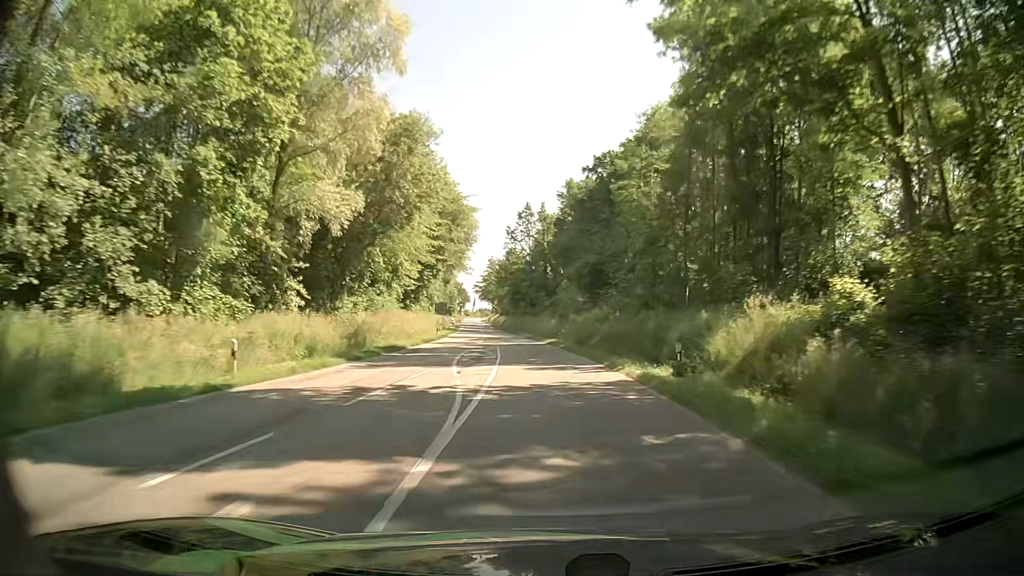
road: secondary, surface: asphalt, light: Day
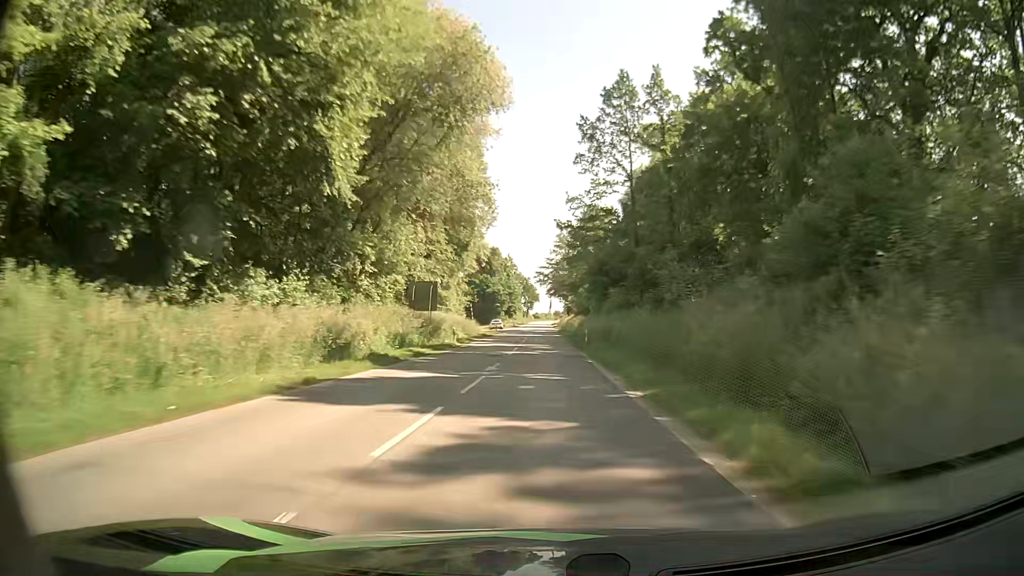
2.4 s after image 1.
(-2.8, +58.1) m; -6°
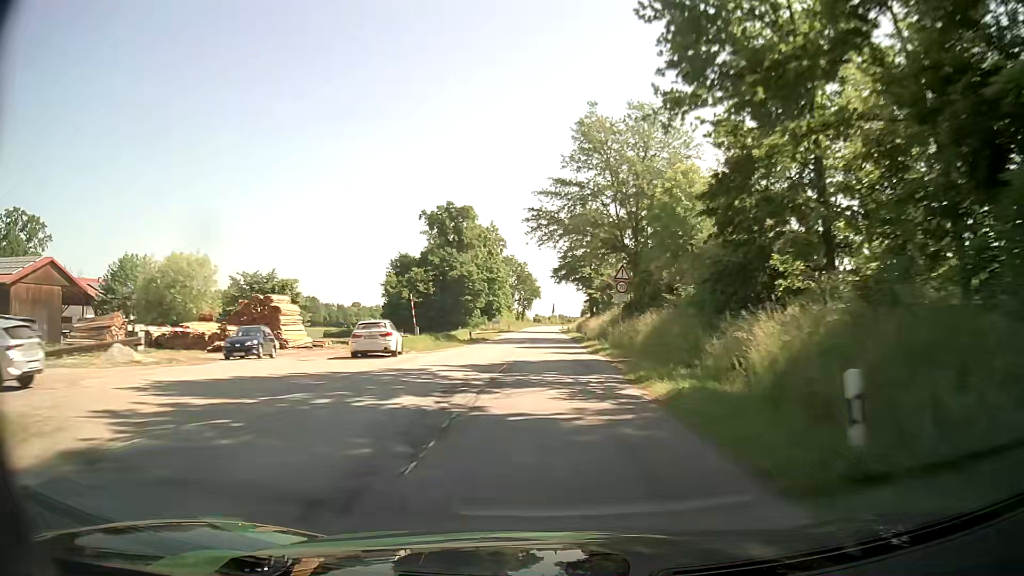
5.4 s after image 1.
(-1.2, +75.1) m; -1°
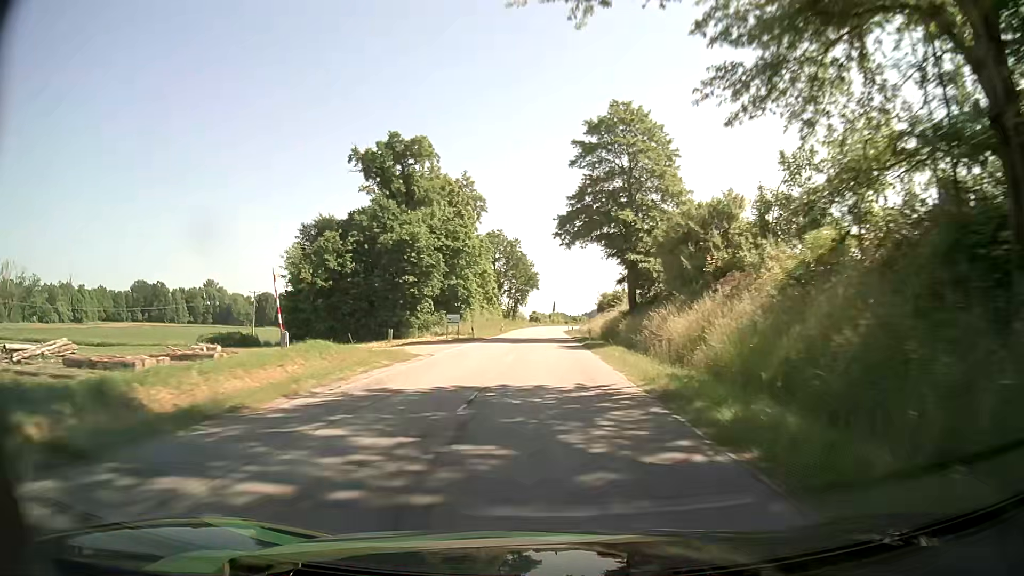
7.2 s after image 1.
(+0.2, +44.3) m; 0°
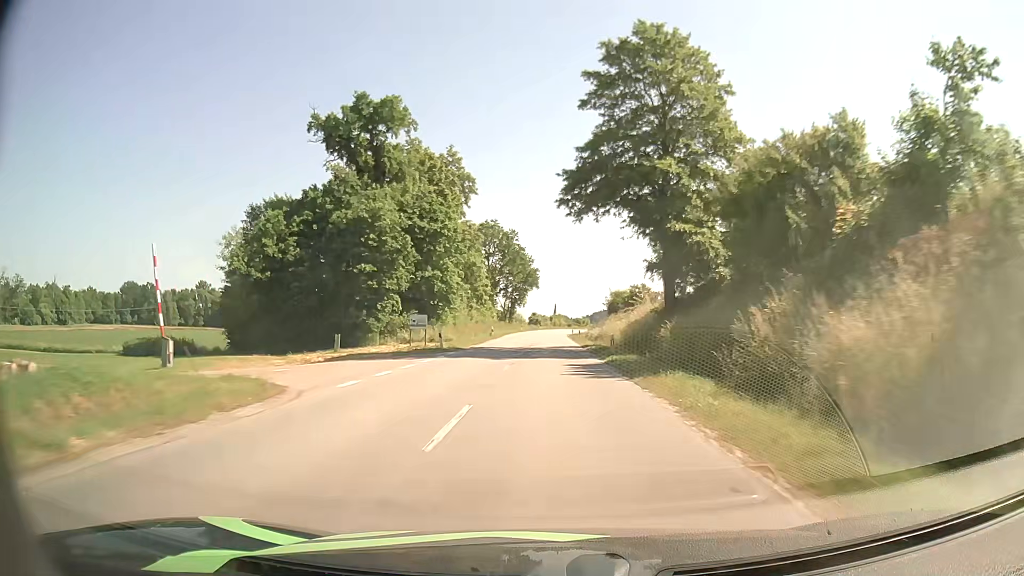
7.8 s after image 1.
(0.0, +14.5) m; 0°
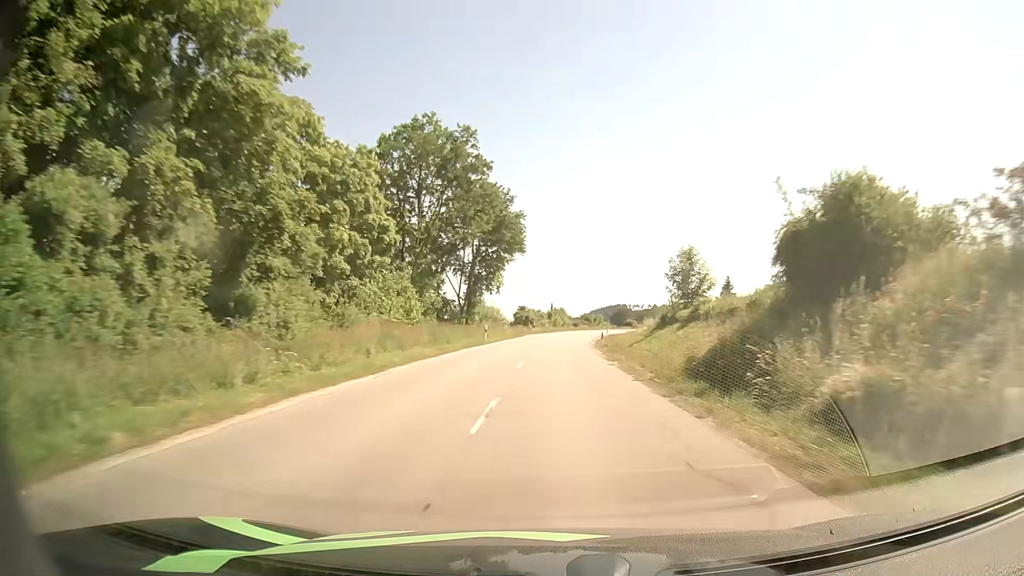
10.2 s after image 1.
(+0.2, +56.3) m; +1°
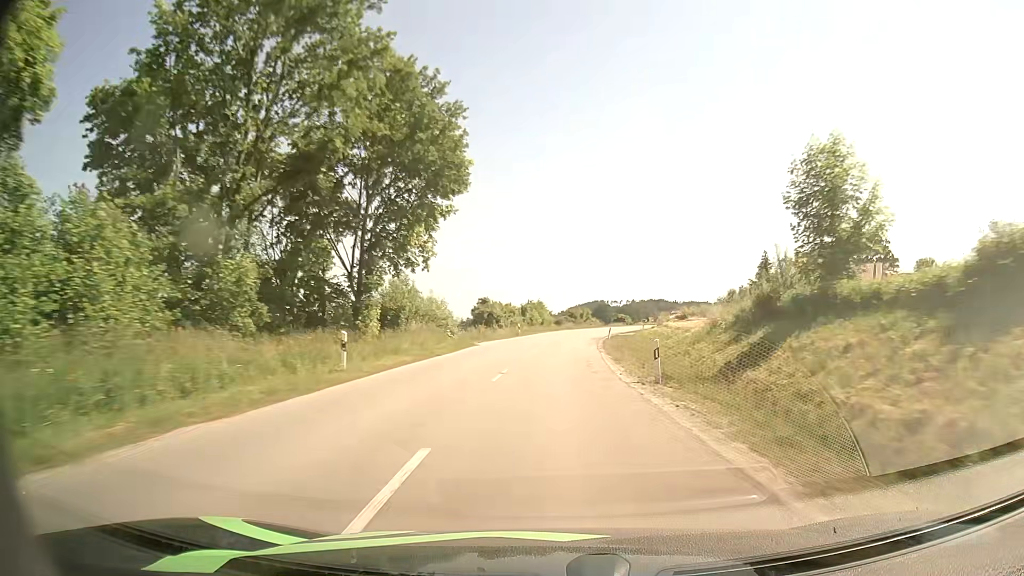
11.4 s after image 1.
(+0.3, +27.7) m; +2°
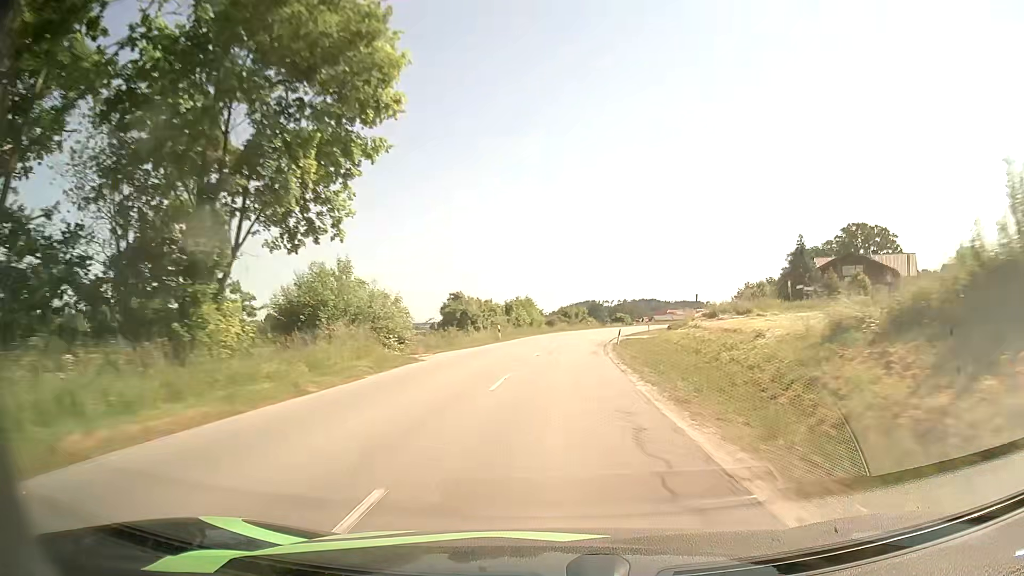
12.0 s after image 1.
(+0.1, +13.7) m; +1°
(0, +10) (0, +20) (+1, +30) (+2, +40) (+3, +50) (+5, +60) (+7, +70) (+9, +79) (+11, +89) (+14, +99) m
